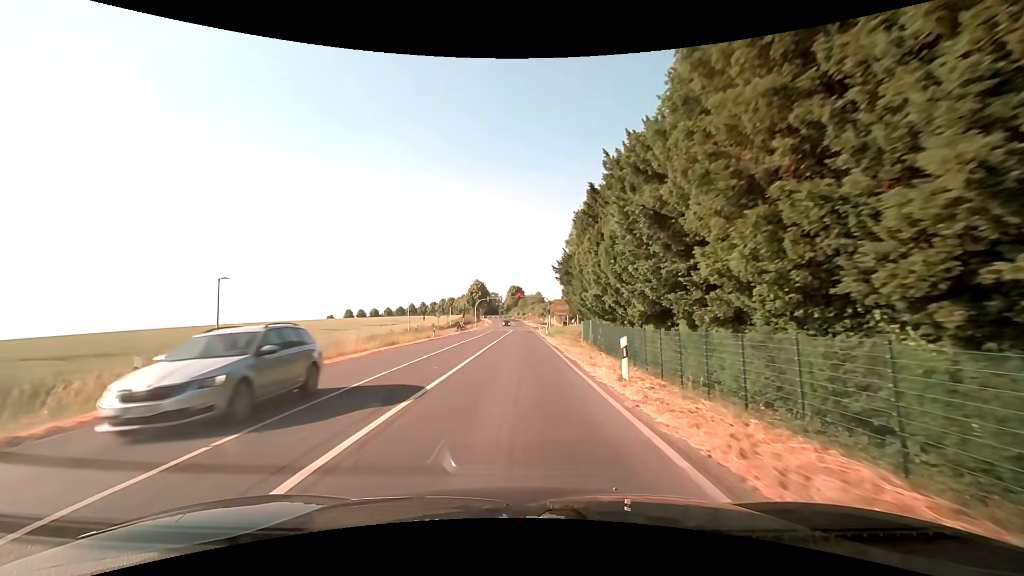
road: secondary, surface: asphalt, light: Day
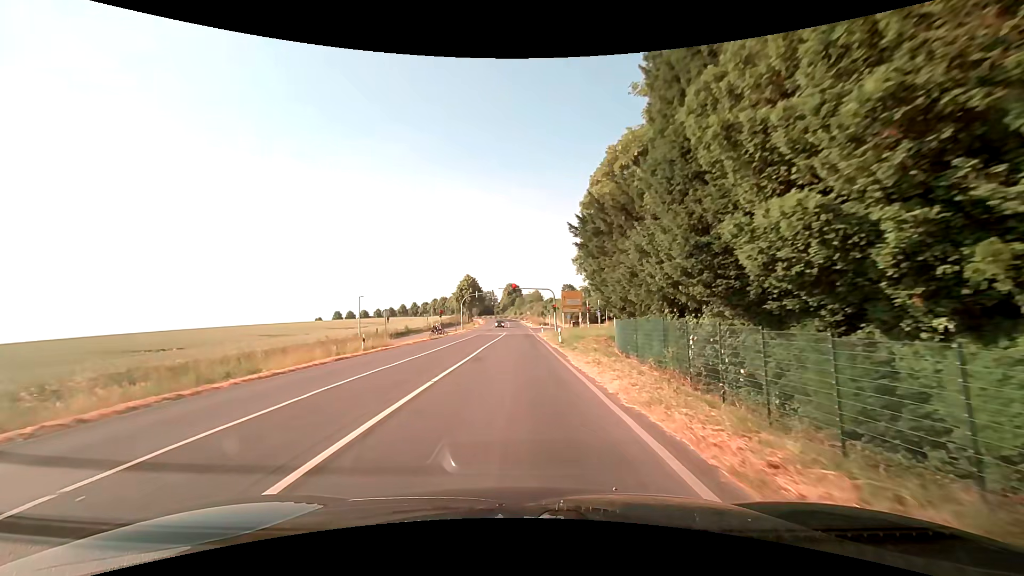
(0.0, +21.2) m; +1°
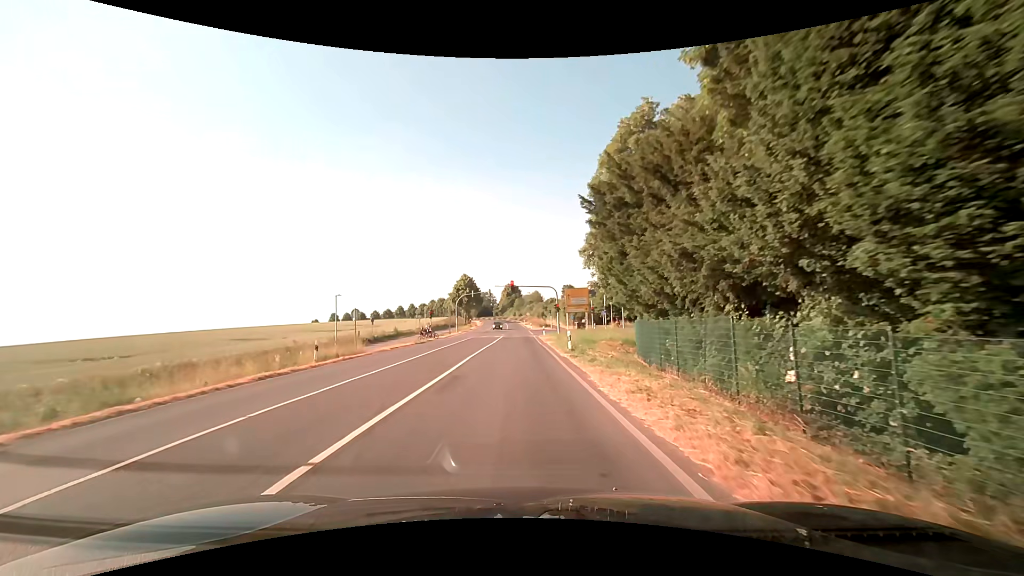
(-0.1, +6.4) m; -1°
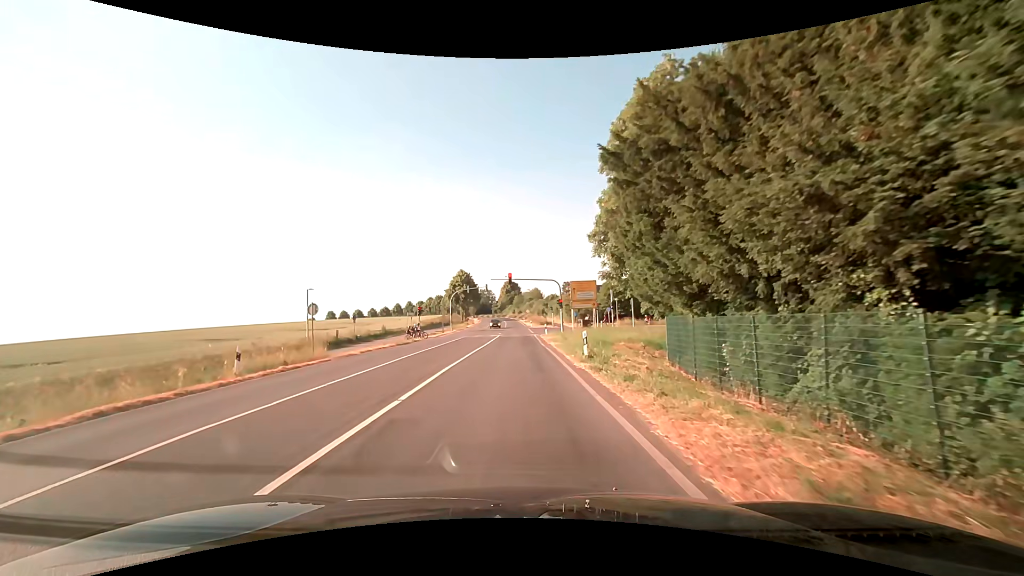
(0.0, +6.0) m; 0°
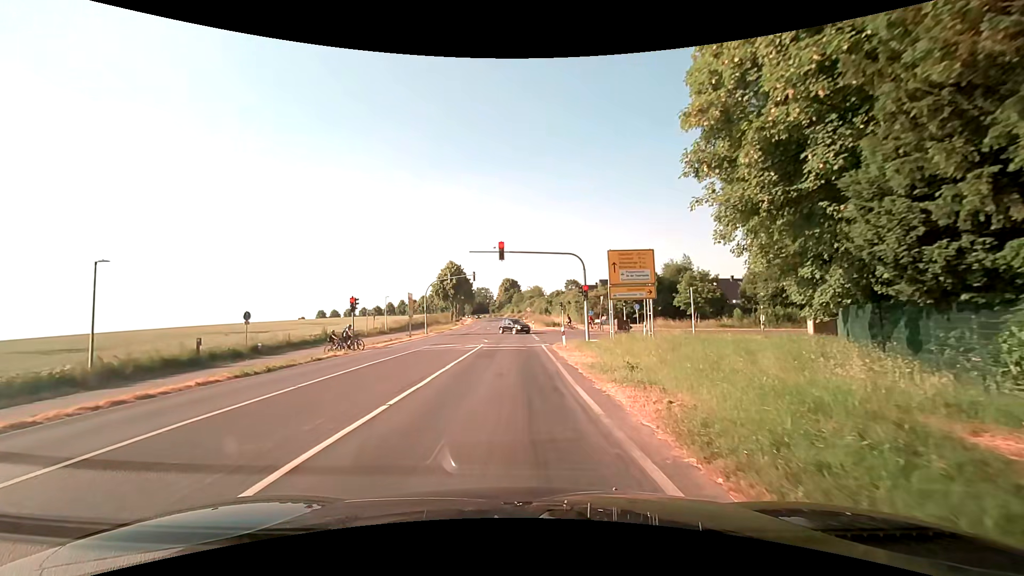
(0.0, +20.1) m; 0°
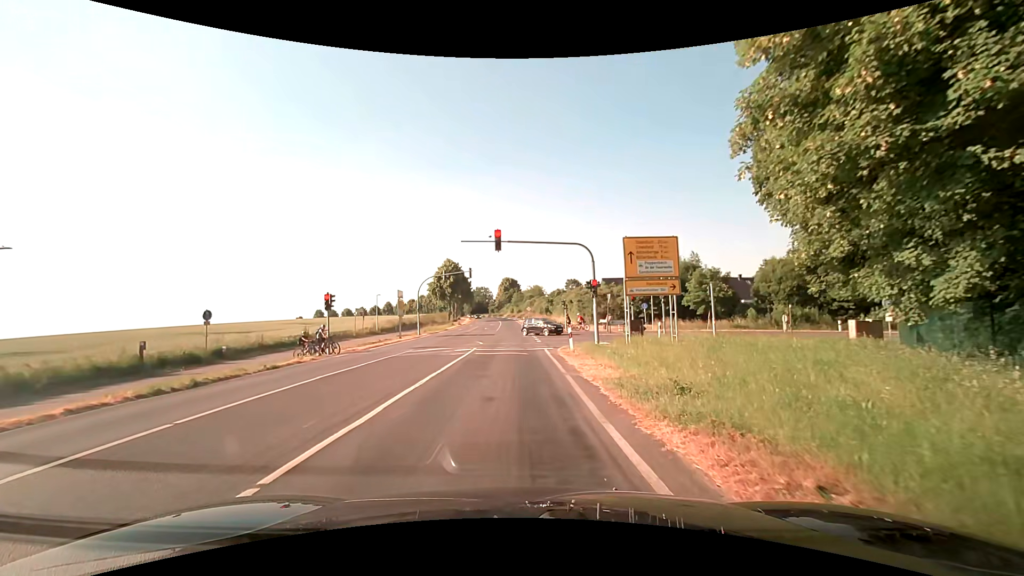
(0.0, +4.0) m; 0°
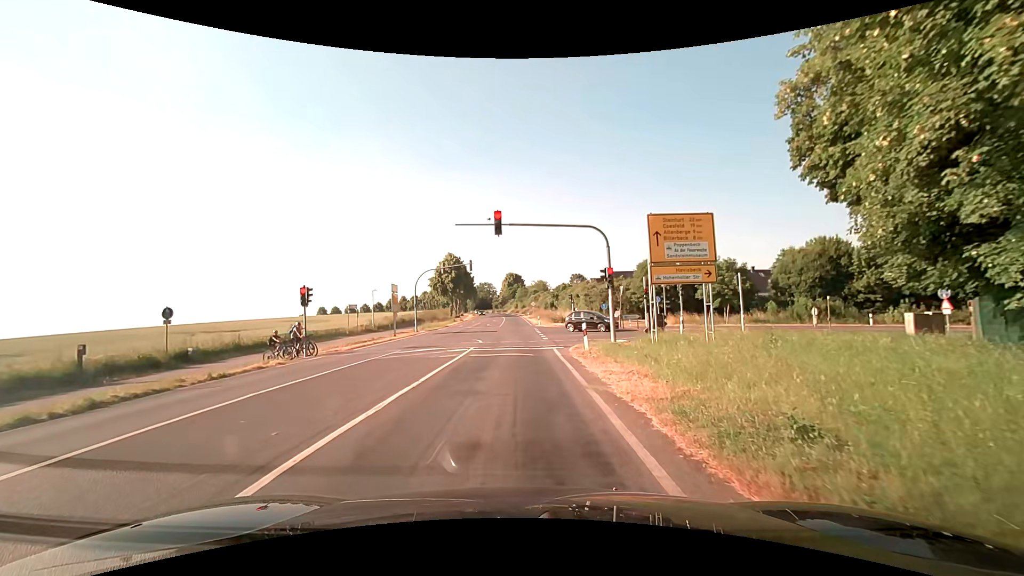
(0.0, +3.5) m; 0°
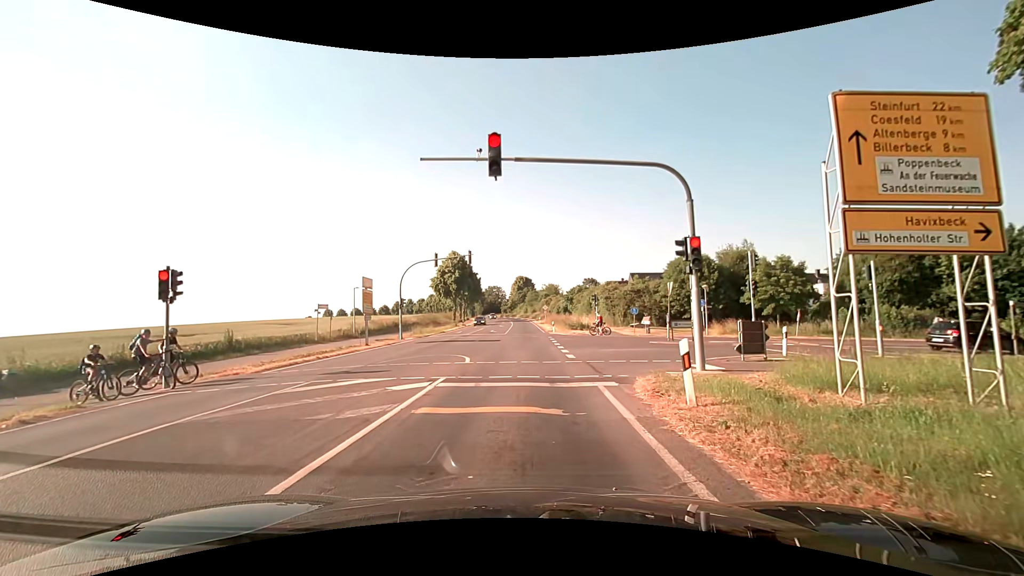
(-0.1, +10.0) m; -1°
(0, +10) (0, +20) (0, +30) (0, +40) (0, +50) (0, +60) (0, +70) (0, +80) (-1, +90) (-1, +100) m
